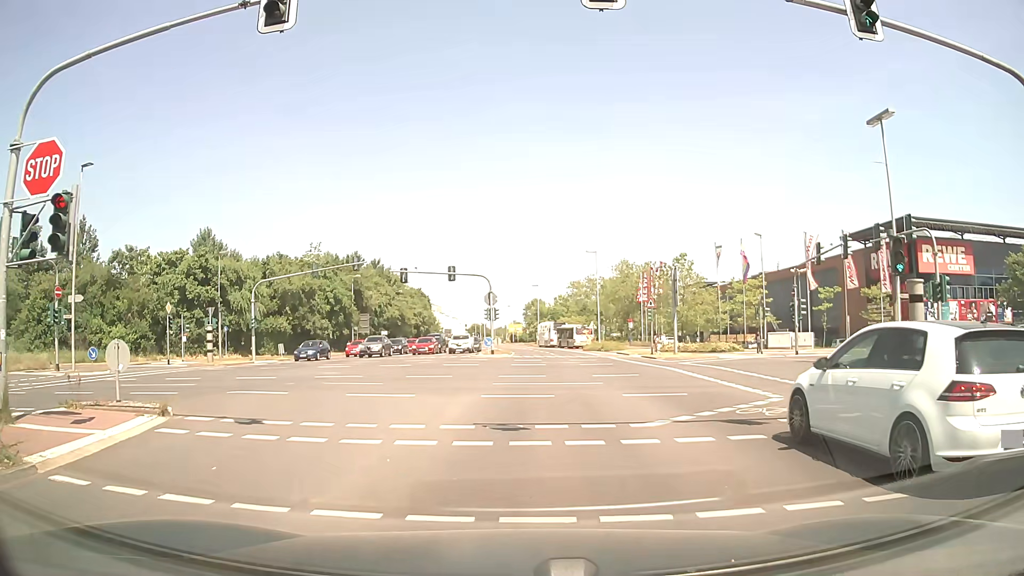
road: secondary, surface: asphalt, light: Day
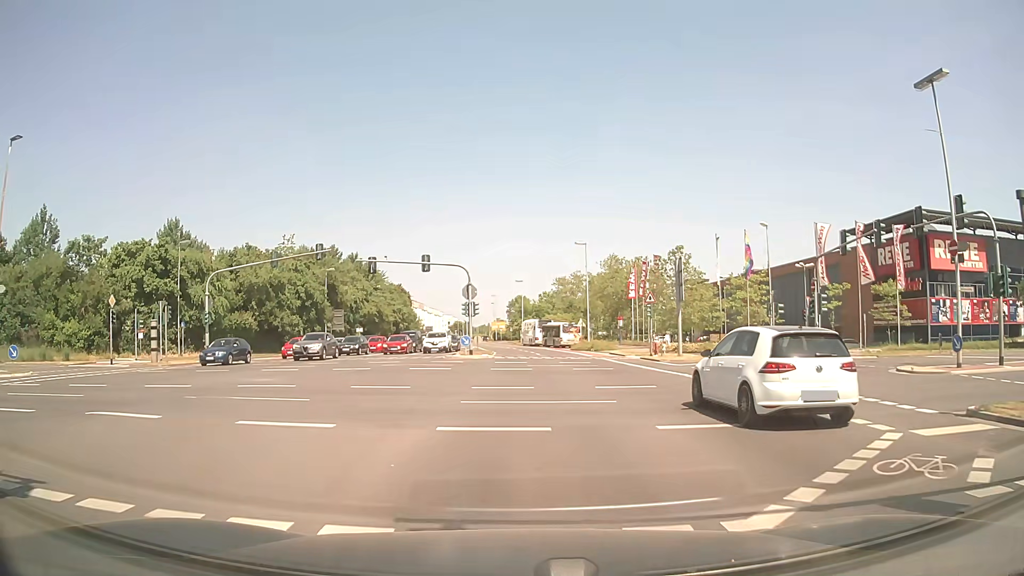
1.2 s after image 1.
(+0.1, +5.6) m; +2°
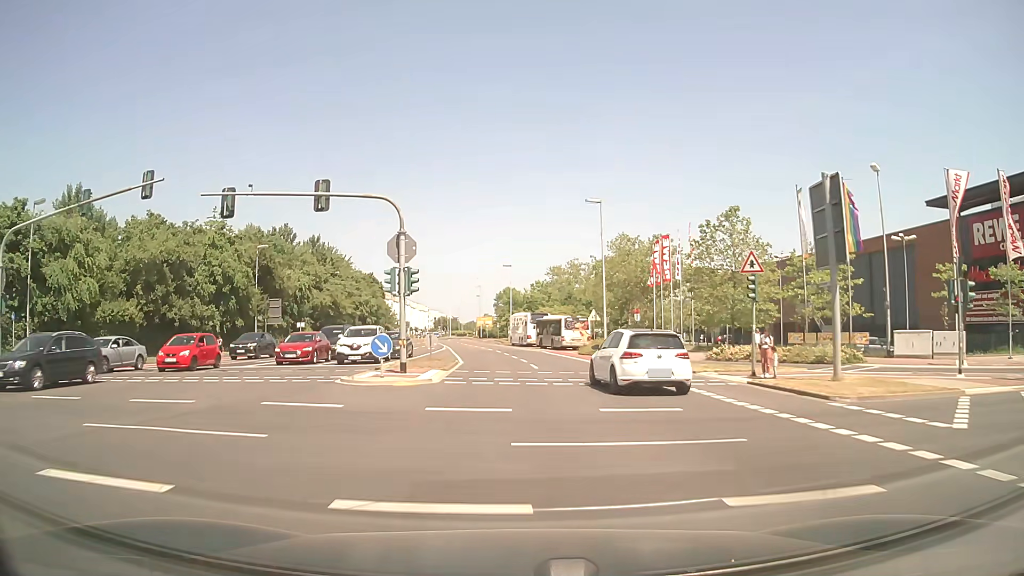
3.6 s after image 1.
(+0.2, +21.0) m; +1°
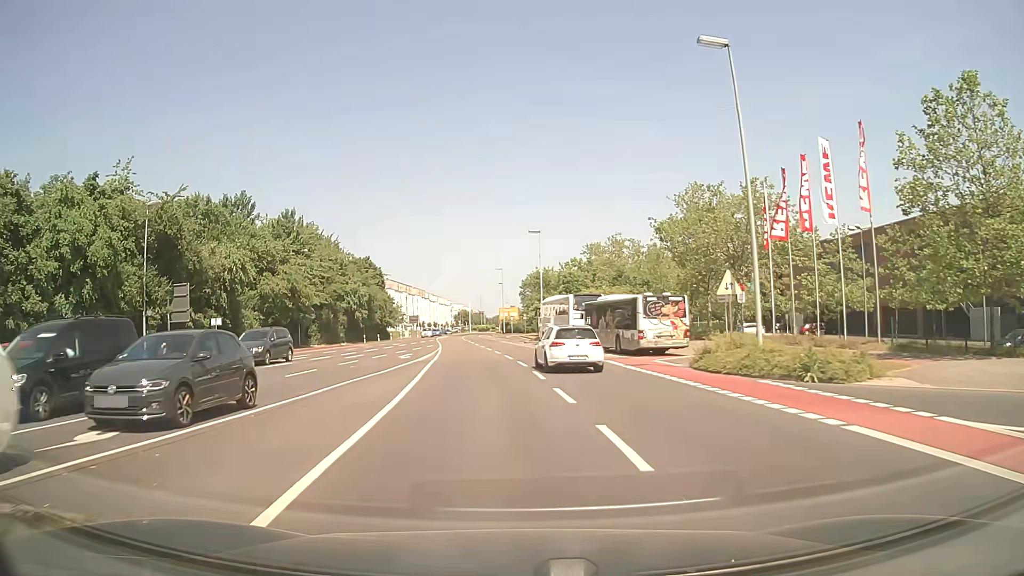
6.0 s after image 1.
(-0.4, +25.9) m; -2°
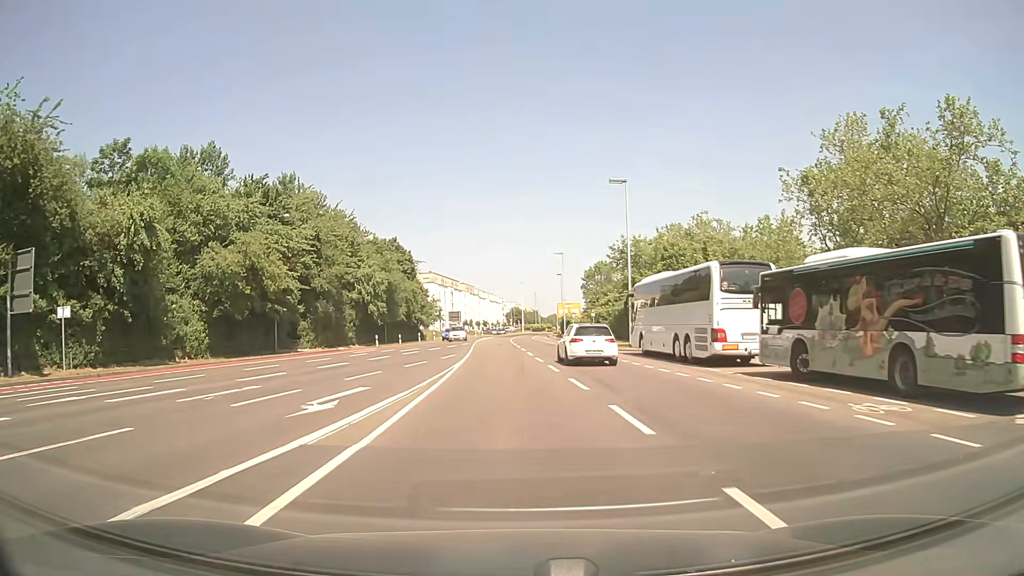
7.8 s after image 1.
(-1.2, +22.0) m; -5°
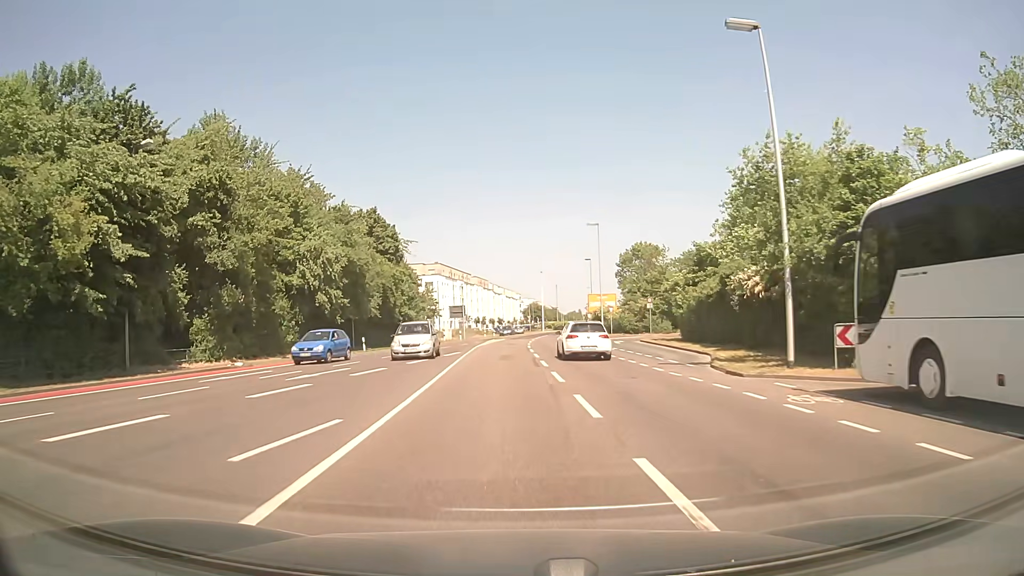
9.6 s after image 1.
(-0.2, +22.6) m; -1°
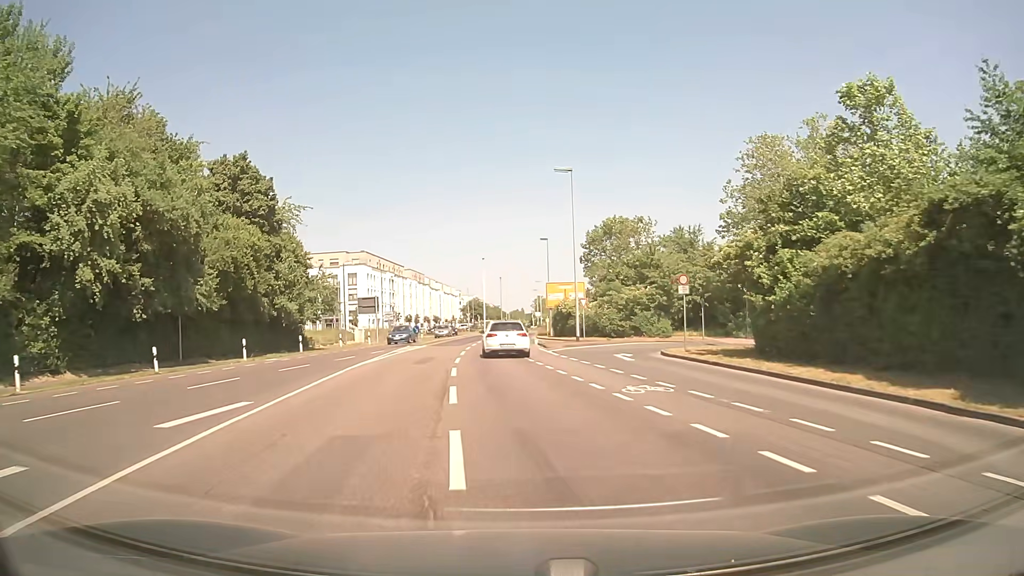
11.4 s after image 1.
(+0.5, +22.2) m; +5°
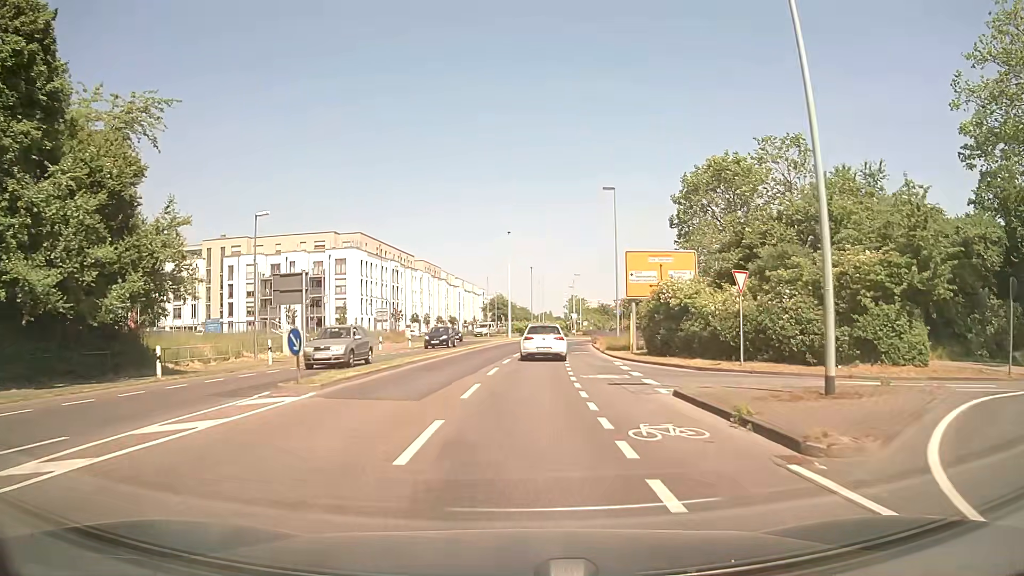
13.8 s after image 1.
(-1.4, +29.0) m; -3°
(0, +10) (+1, +20) (+1, +30) (+2, +40) (+3, +50) (+4, +60) (+9, +68) (+15, +77) (+18, +86) (+15, +95) m
